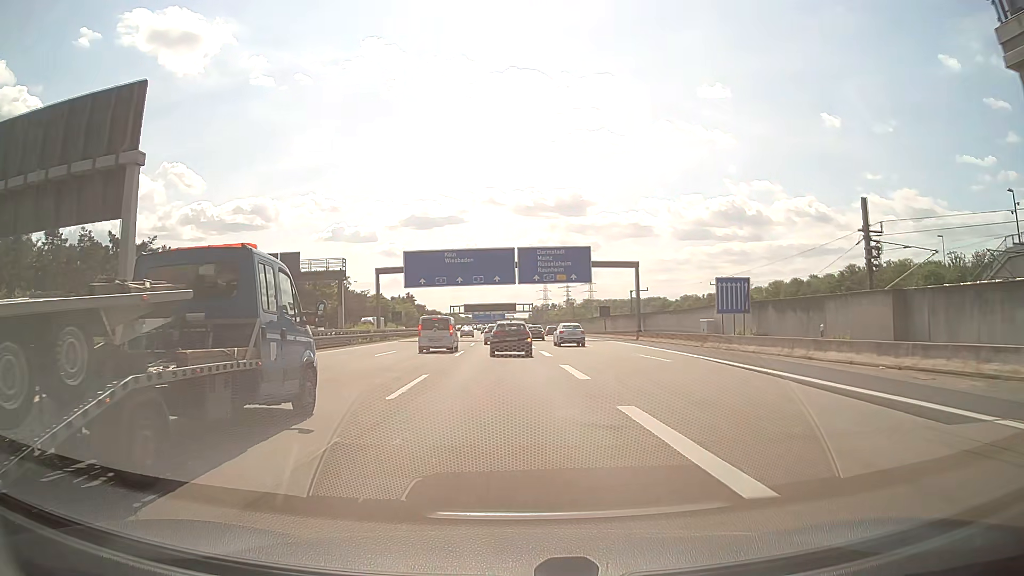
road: motorway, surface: asphalt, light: Day
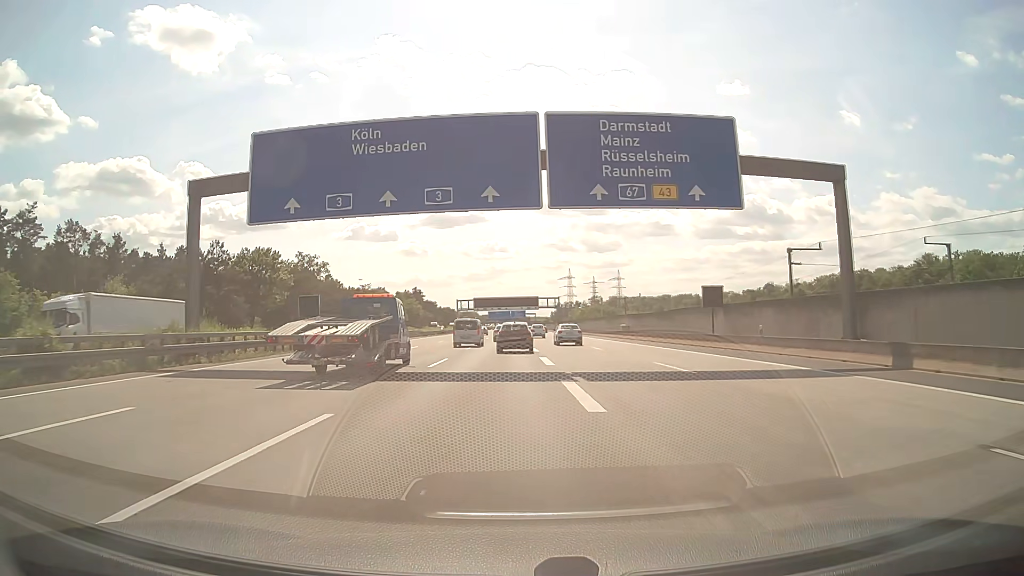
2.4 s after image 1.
(+0.4, +44.2) m; -1°
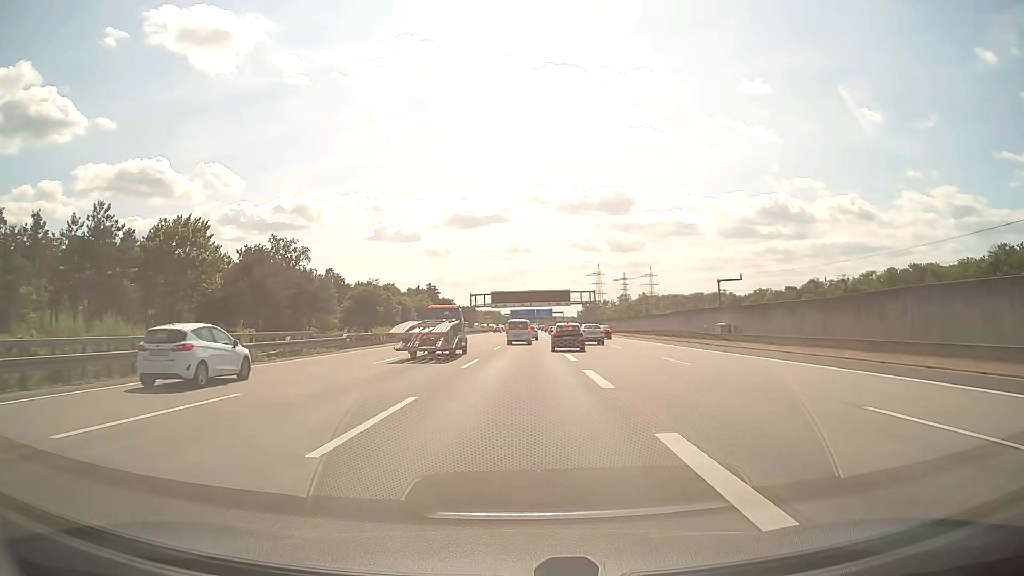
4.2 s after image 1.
(-0.5, +33.1) m; -2°
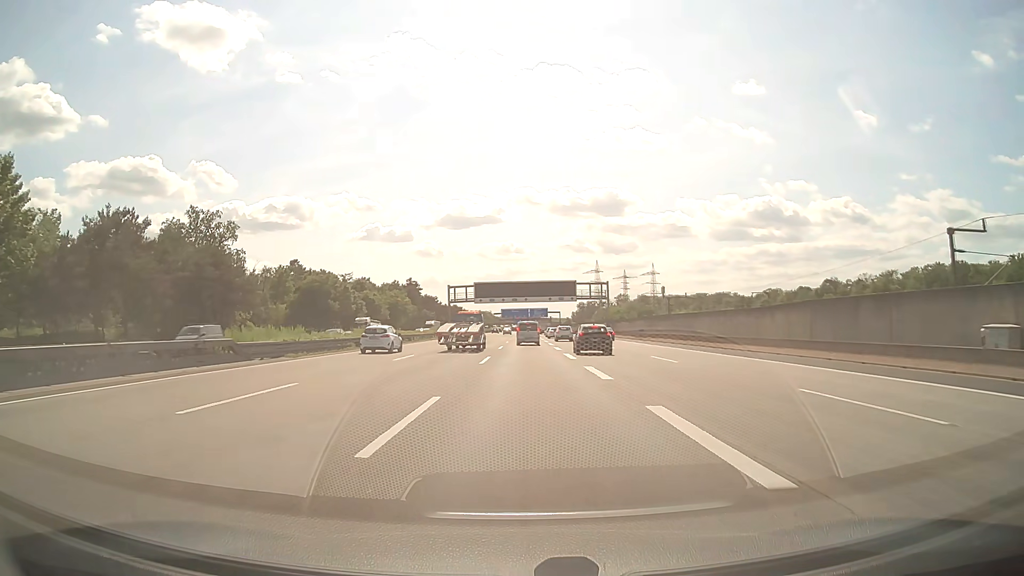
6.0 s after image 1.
(0.0, +33.4) m; 0°
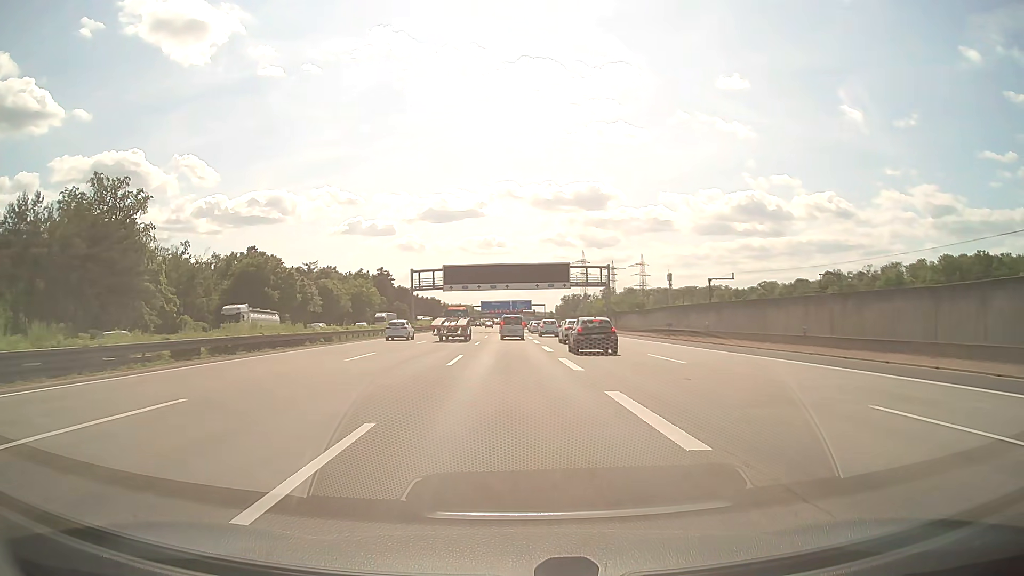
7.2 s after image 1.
(+0.4, +22.5) m; +1°
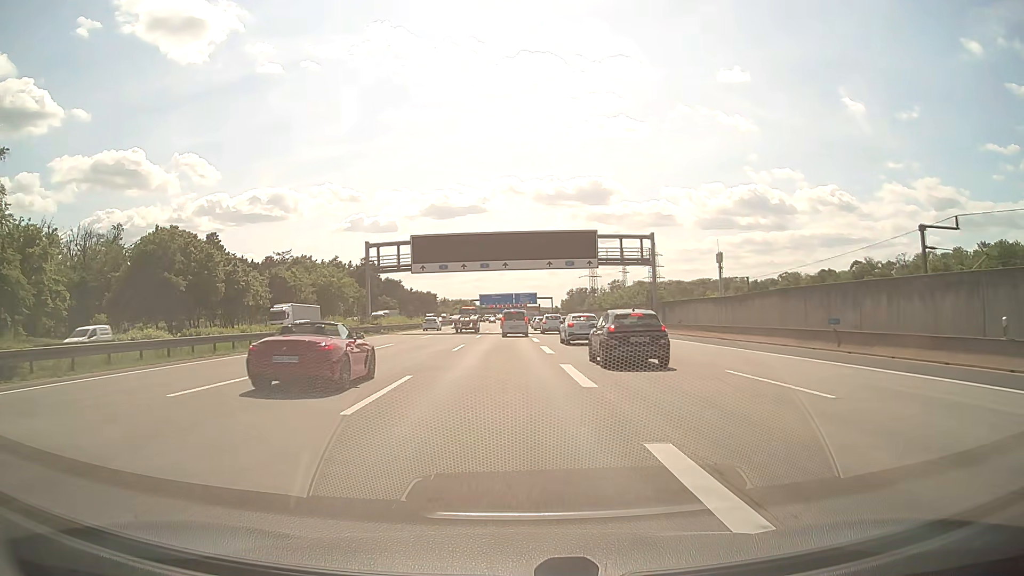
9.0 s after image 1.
(+0.1, +29.2) m; 0°
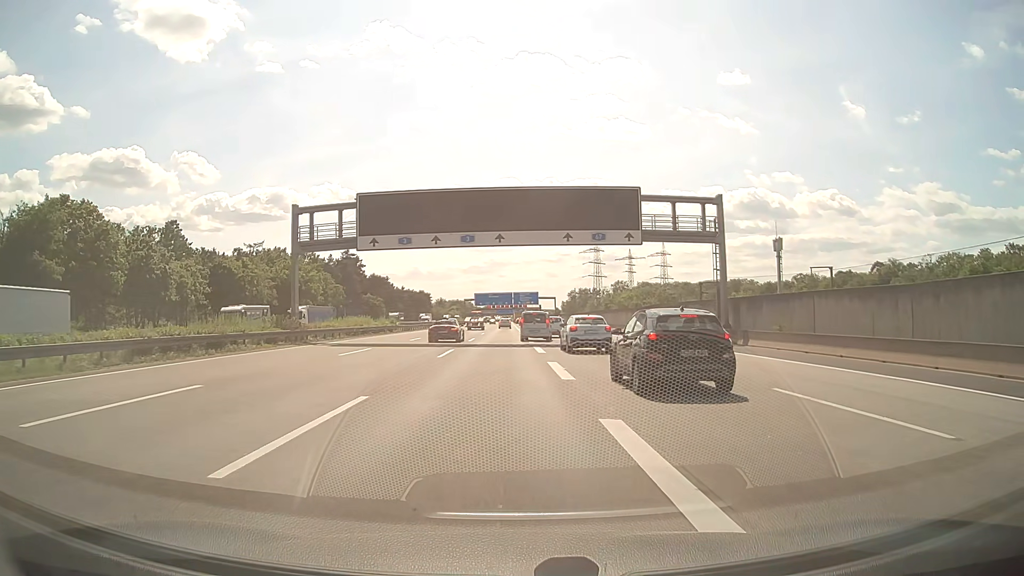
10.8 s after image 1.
(-0.1, +21.5) m; 0°
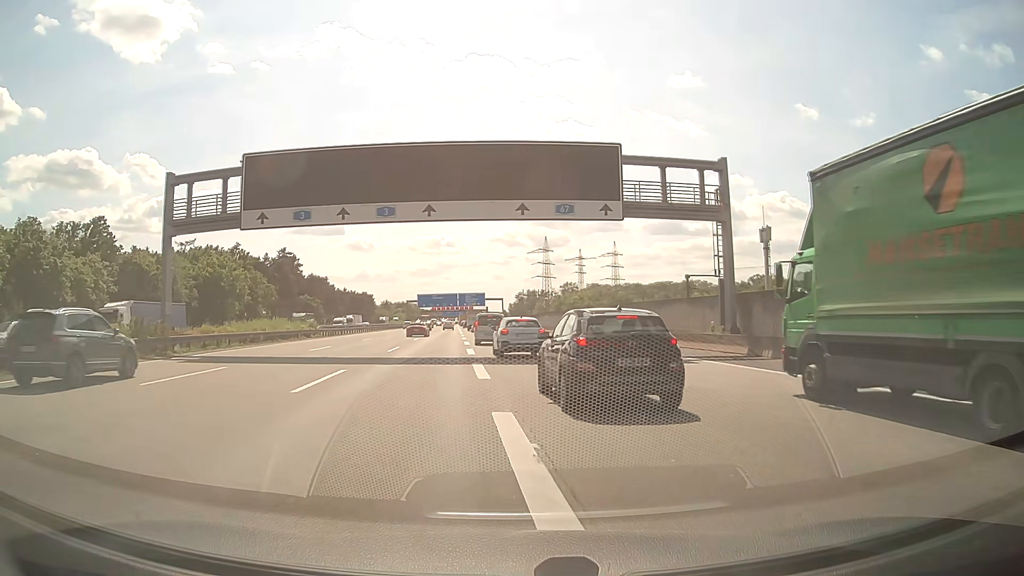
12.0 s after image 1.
(+0.4, +10.9) m; +5°
